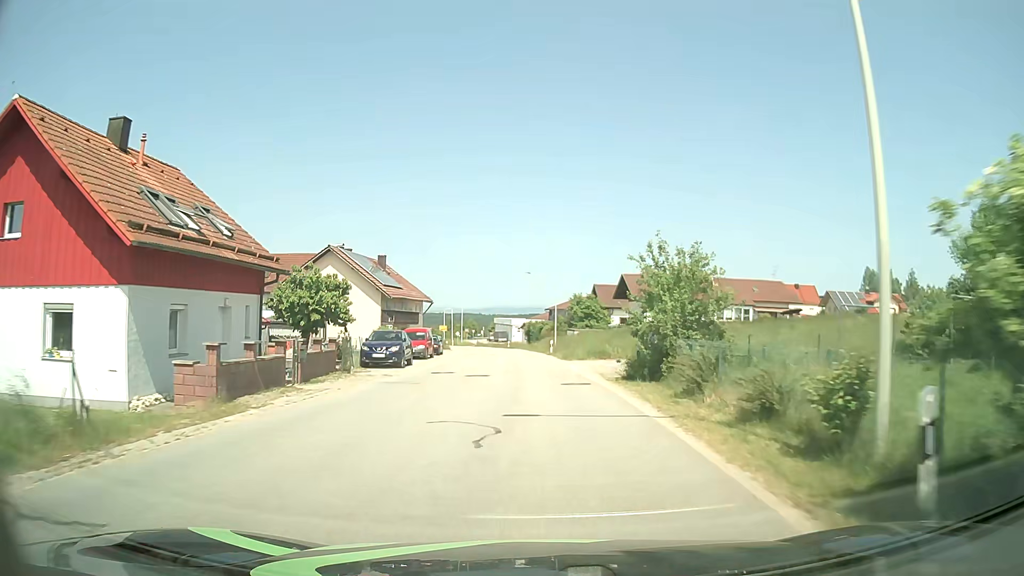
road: tertiary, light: Day
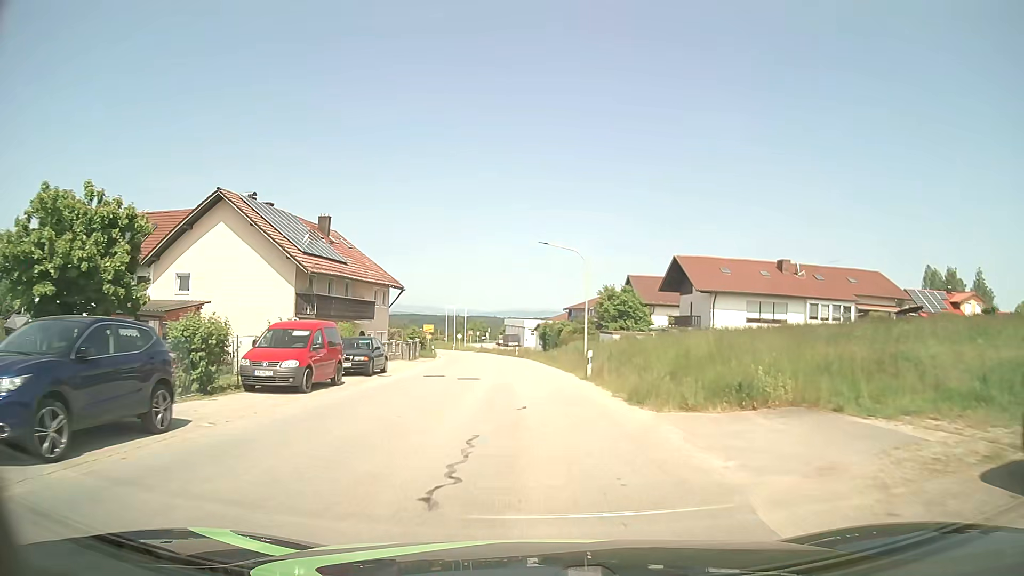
(-0.1, +22.2) m; -1°
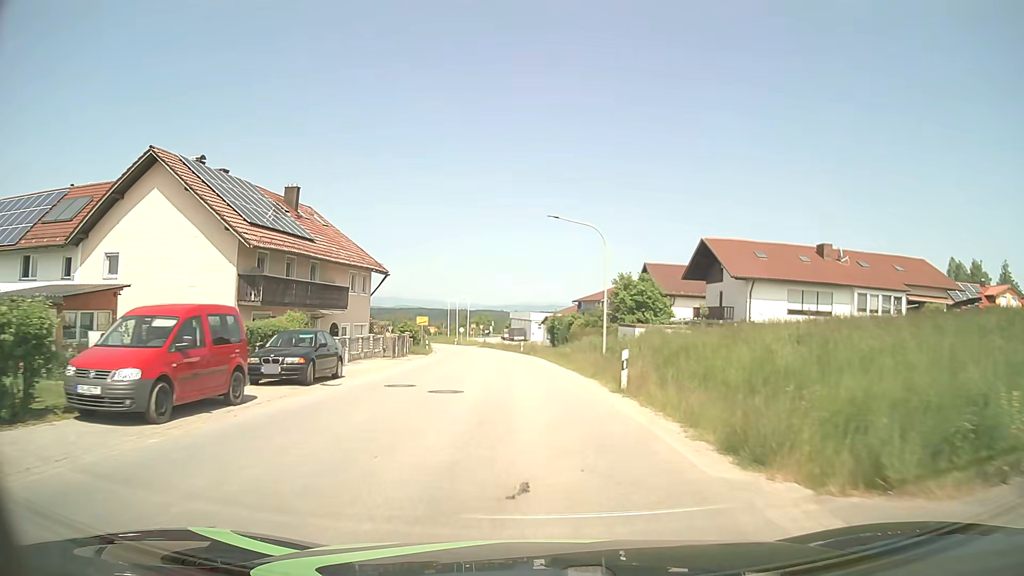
(0.0, +7.2) m; 0°
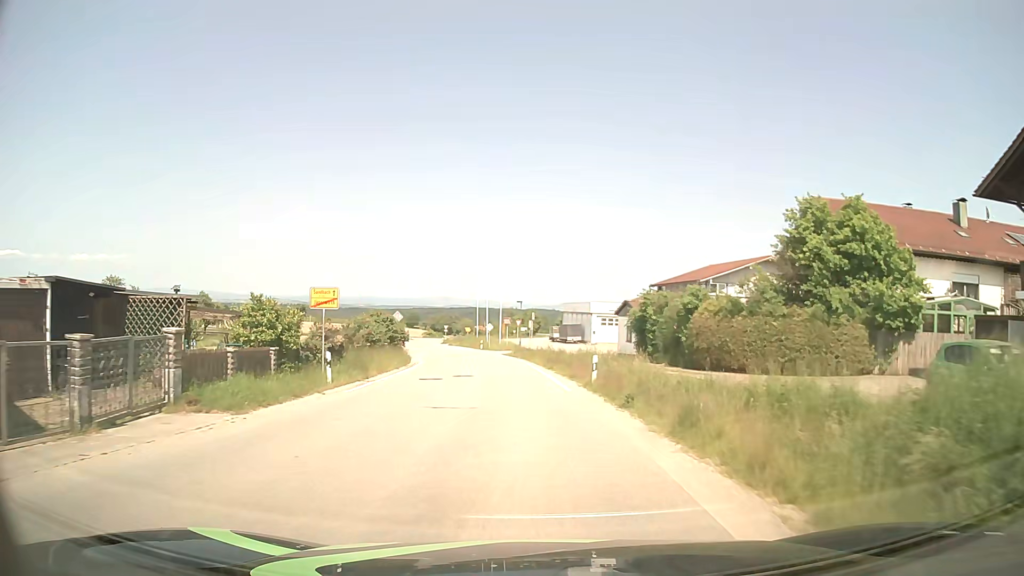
(-1.1, +35.6) m; -4°
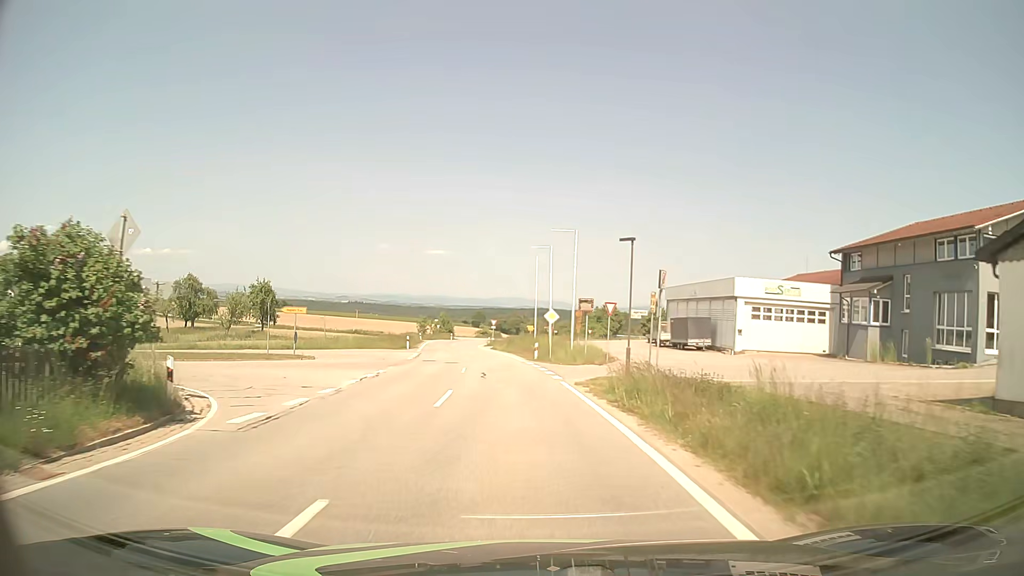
(-1.8, +36.8) m; -6°
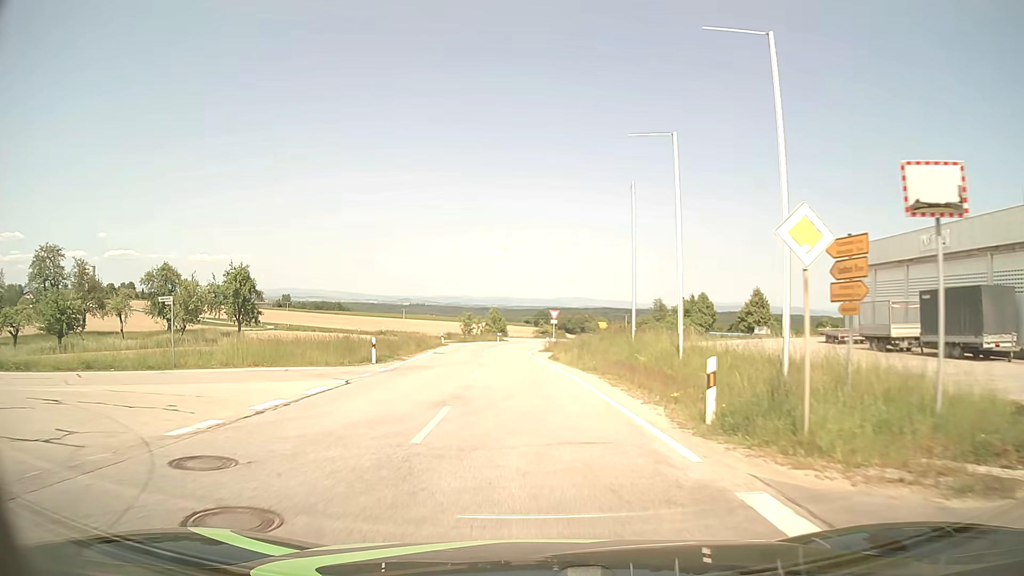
(-1.4, +29.6) m; -5°
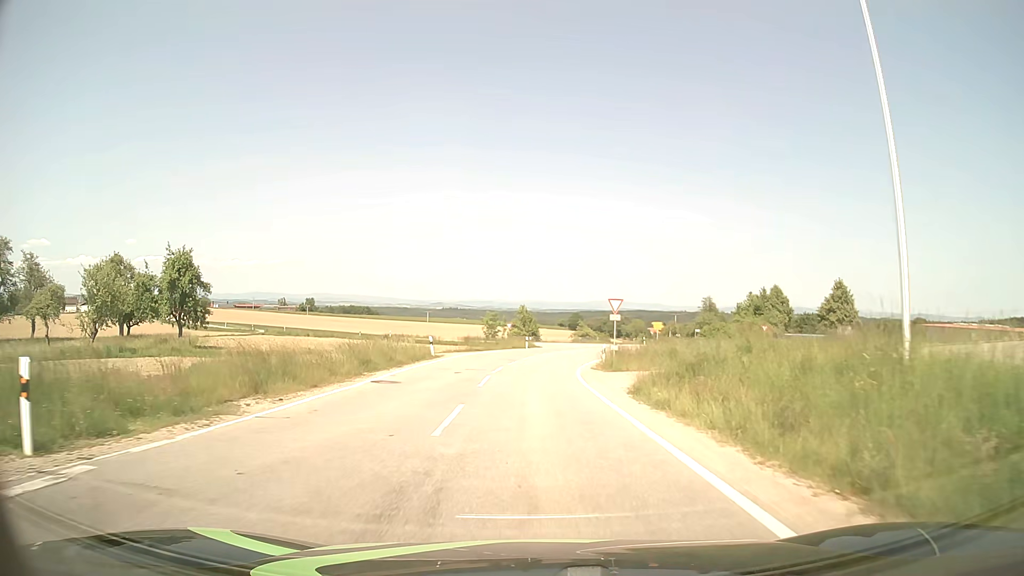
(-0.6, +21.5) m; -3°
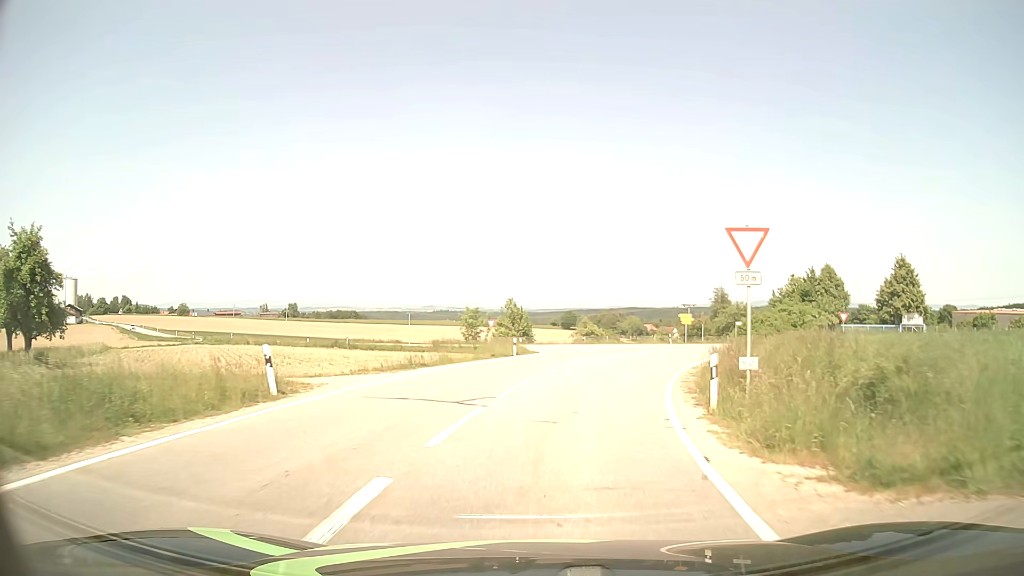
(0.0, +20.8) m; +1°
(0, +10) (+2, +20) (+4, +30) (+8, +39) (+14, +47) (+23, +52) (+33, +54) (+42, +52) (+52, +50) (+62, +47) m
